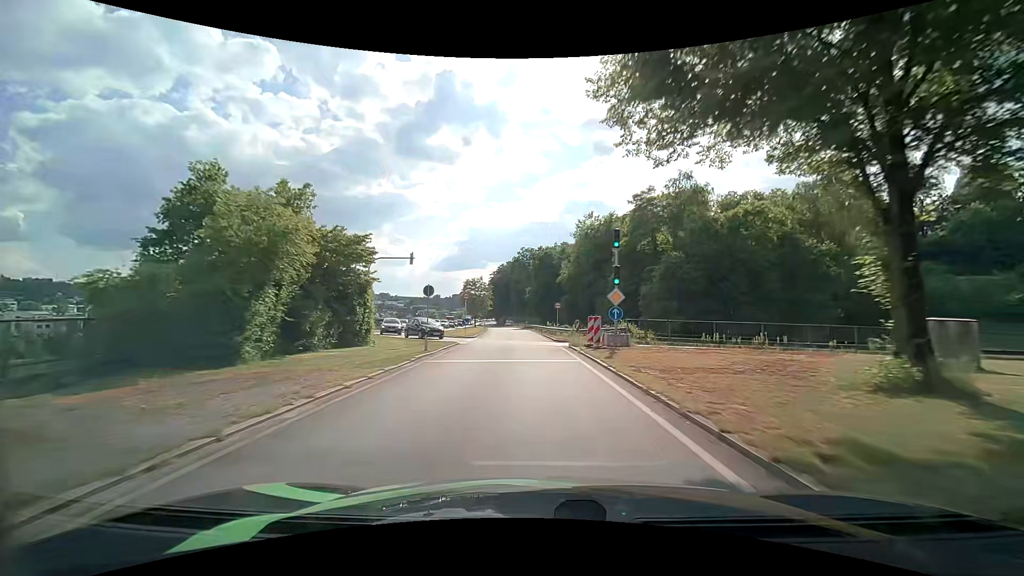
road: primary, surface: asphalt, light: Day
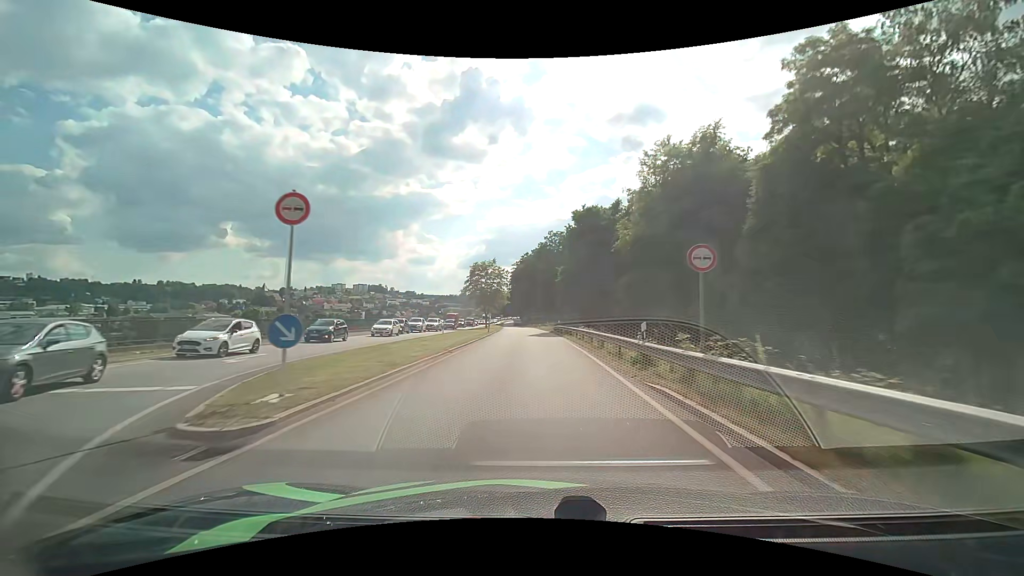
(-1.1, +32.9) m; -3°
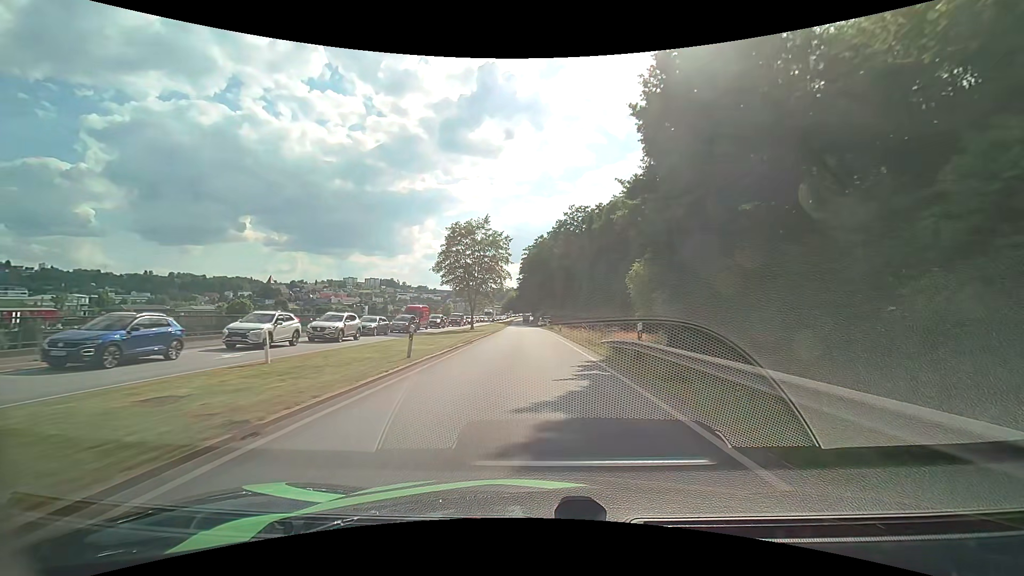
(-0.5, +34.7) m; -2°
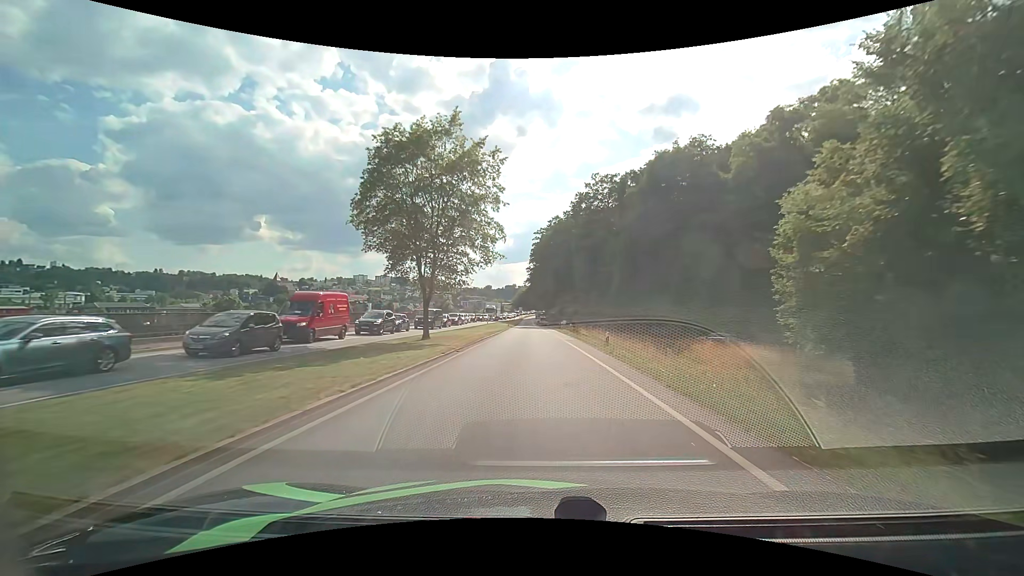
(-0.3, +27.2) m; -2°
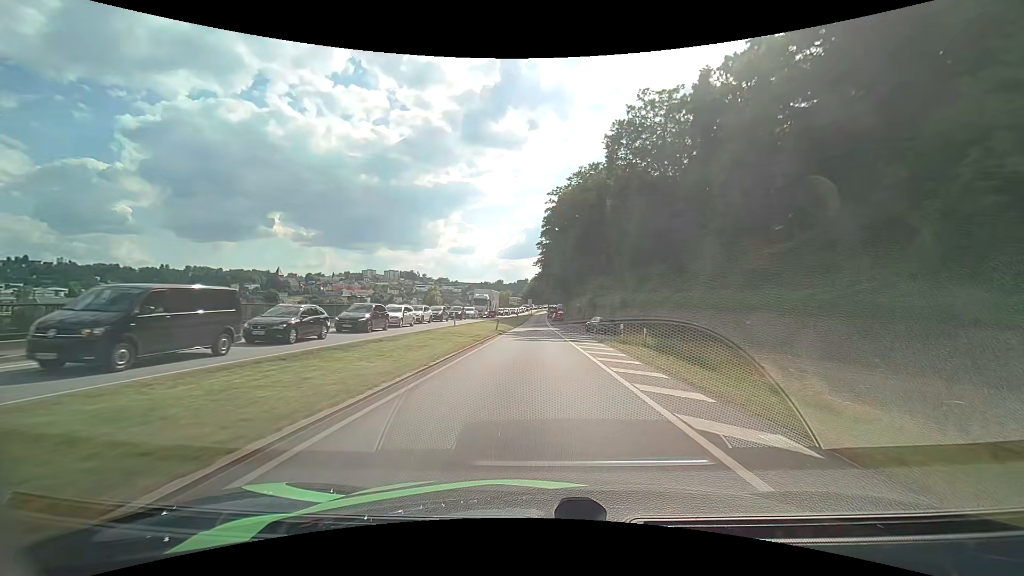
(-0.3, +36.9) m; -1°
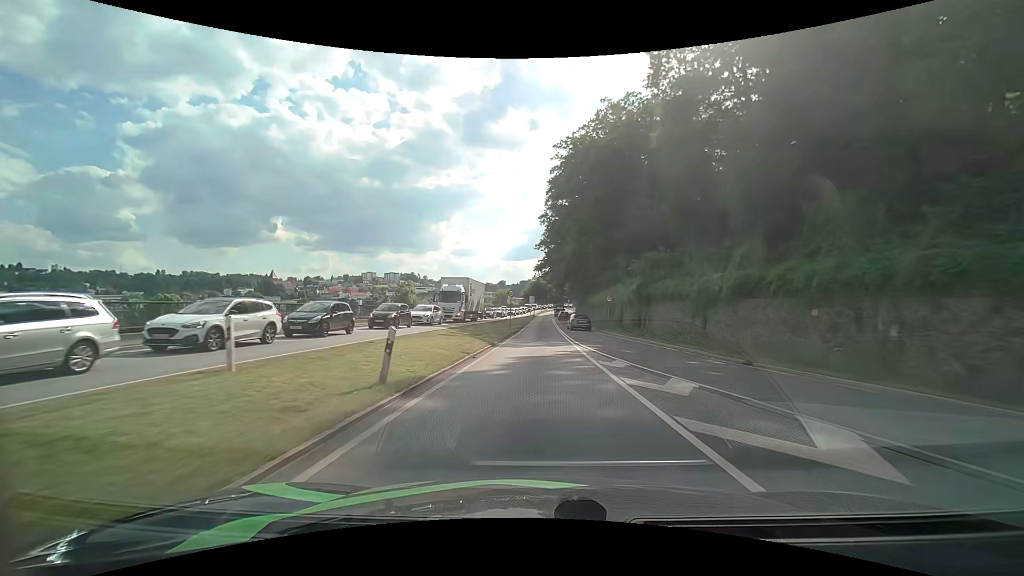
(-0.2, +26.1) m; -1°
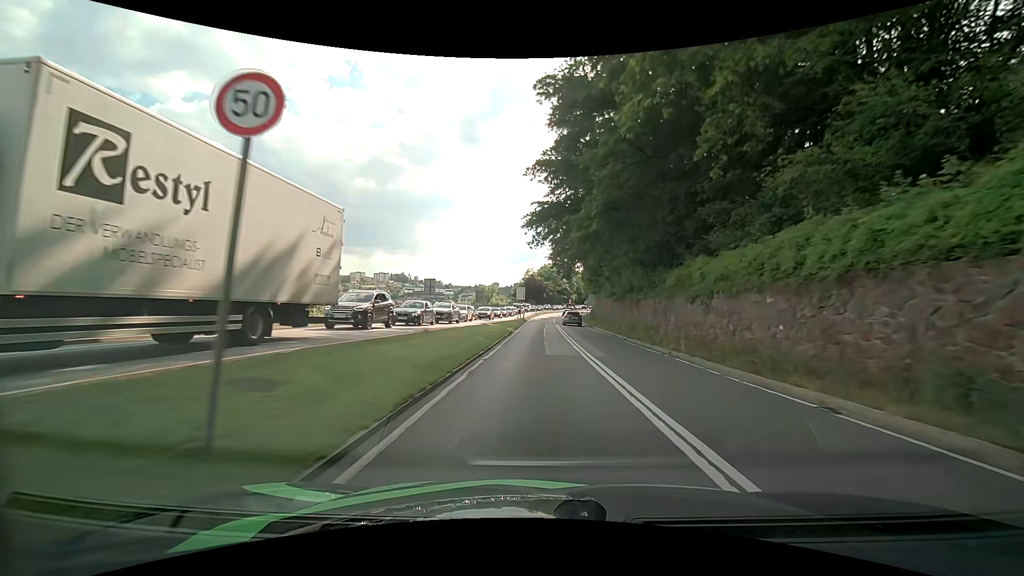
(+0.2, +38.2) m; +1°
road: primary_link
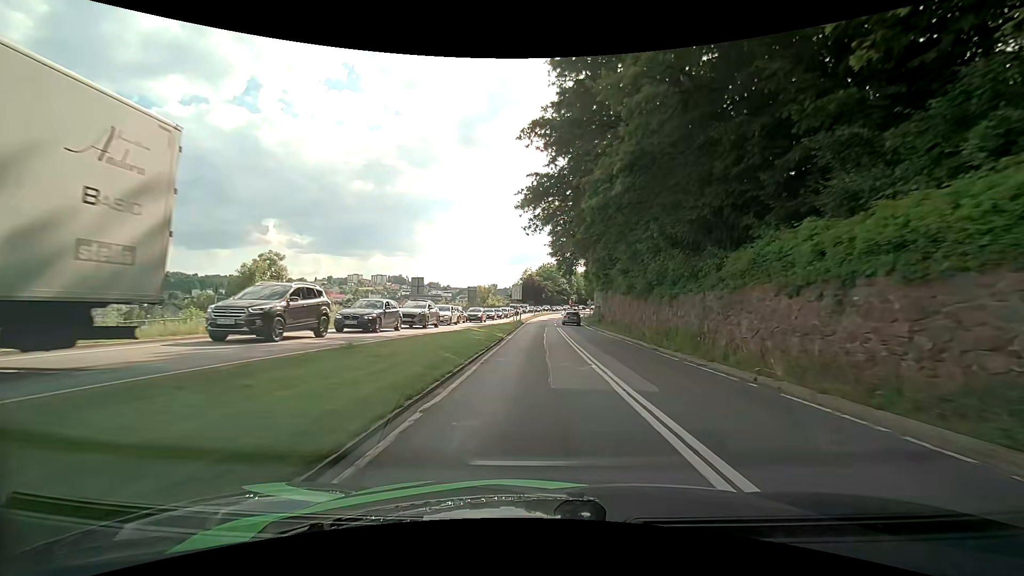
(0.0, +7.2) m; +1°
(0, +10) (0, +20) (0, +30) (0, +40) (0, +50) (0, +60) (+1, +70) (+1, +80) (+2, +90) (+3, +100) m
